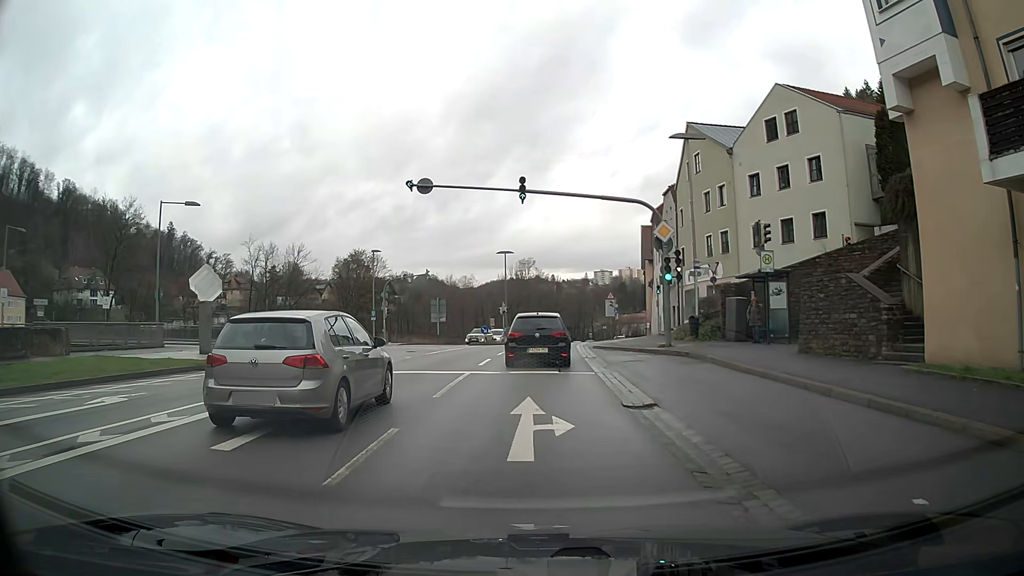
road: primary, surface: asphalt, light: Day
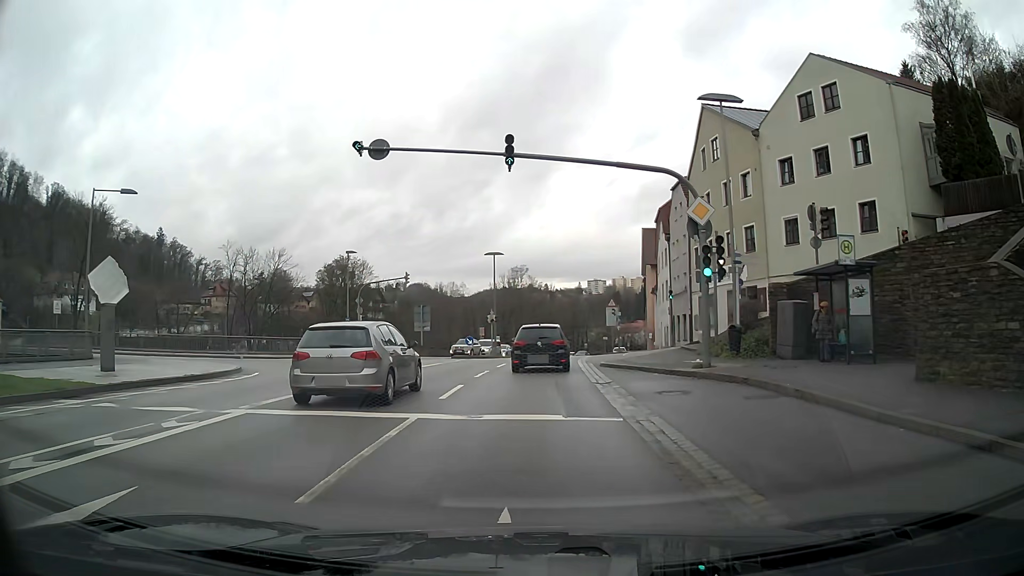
(0.0, +6.5) m; 0°
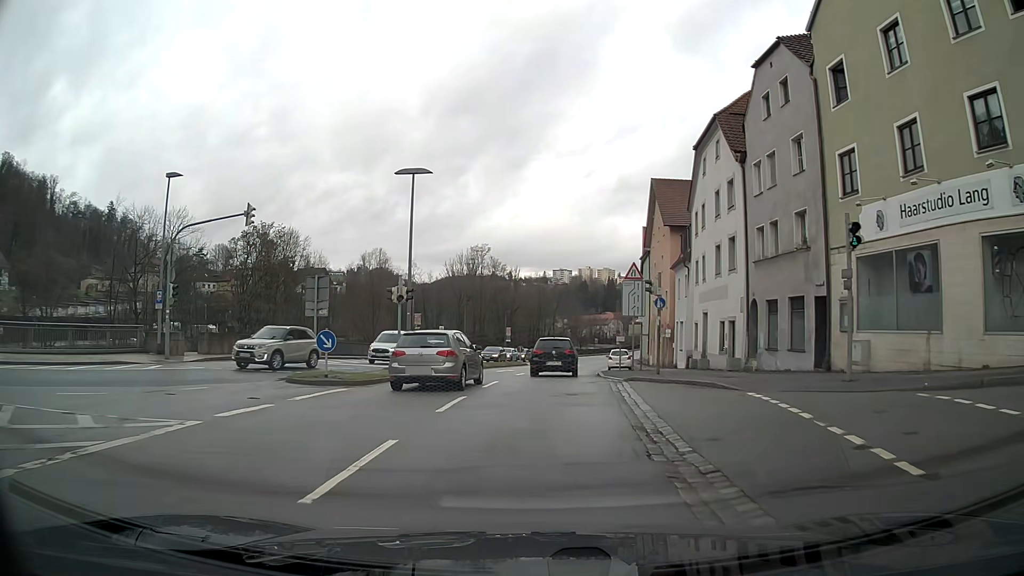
(+0.6, +25.9) m; +3°
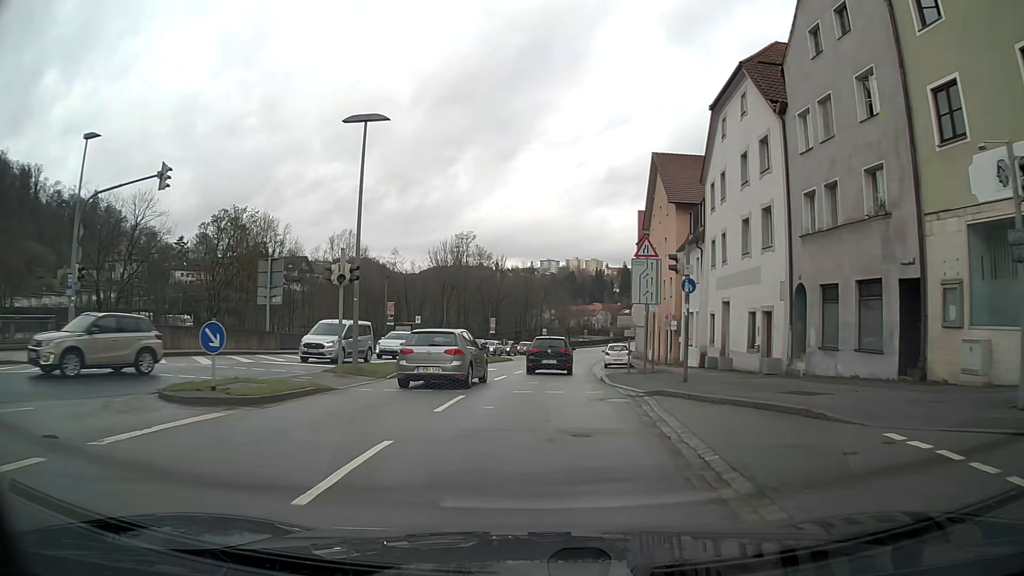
(0.0, +6.3) m; +1°
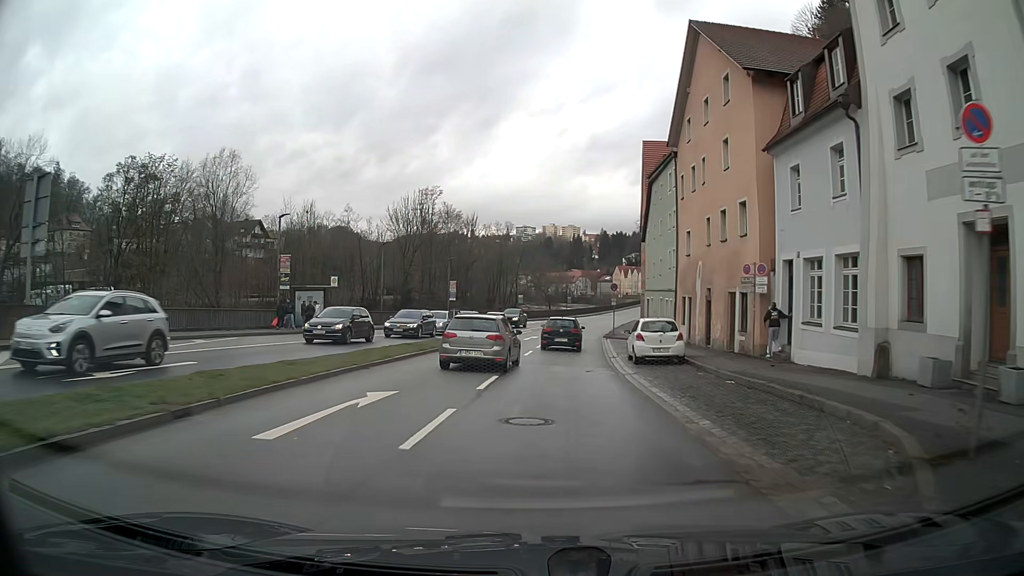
(+0.4, +19.7) m; +3°
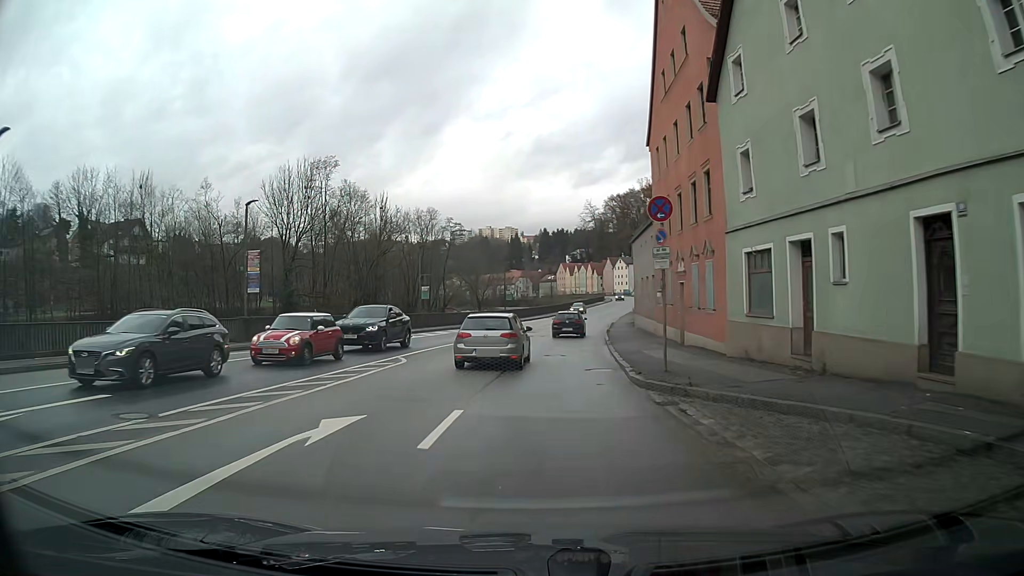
(+1.5, +35.9) m; +4°
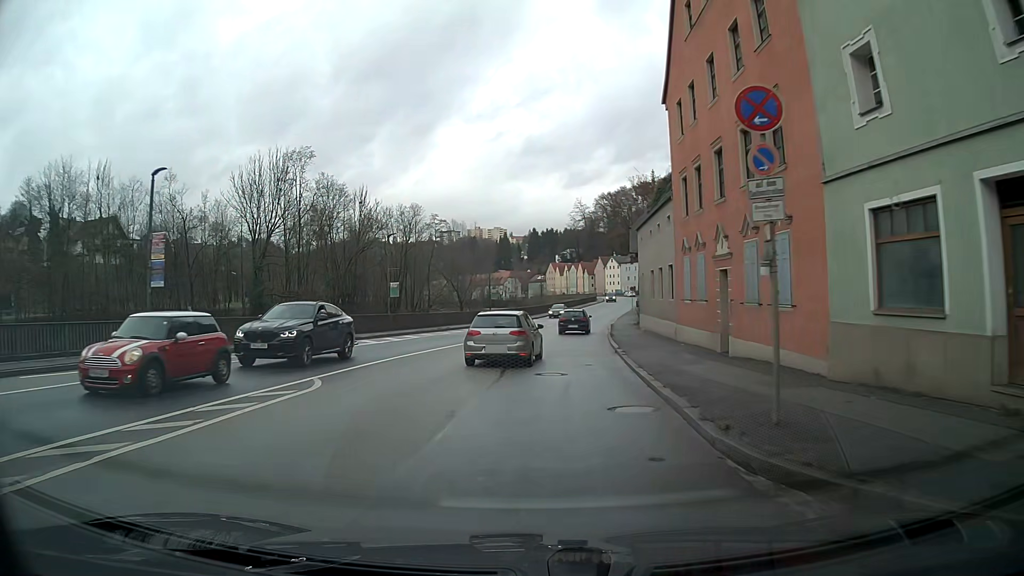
(+0.1, +7.4) m; +1°
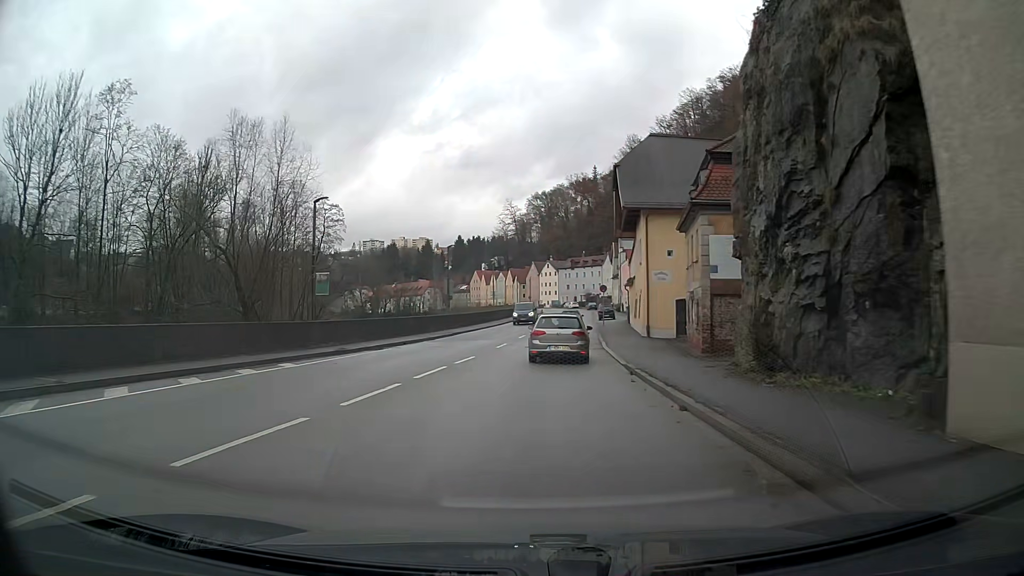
(+2.1, +37.1) m; +7°
